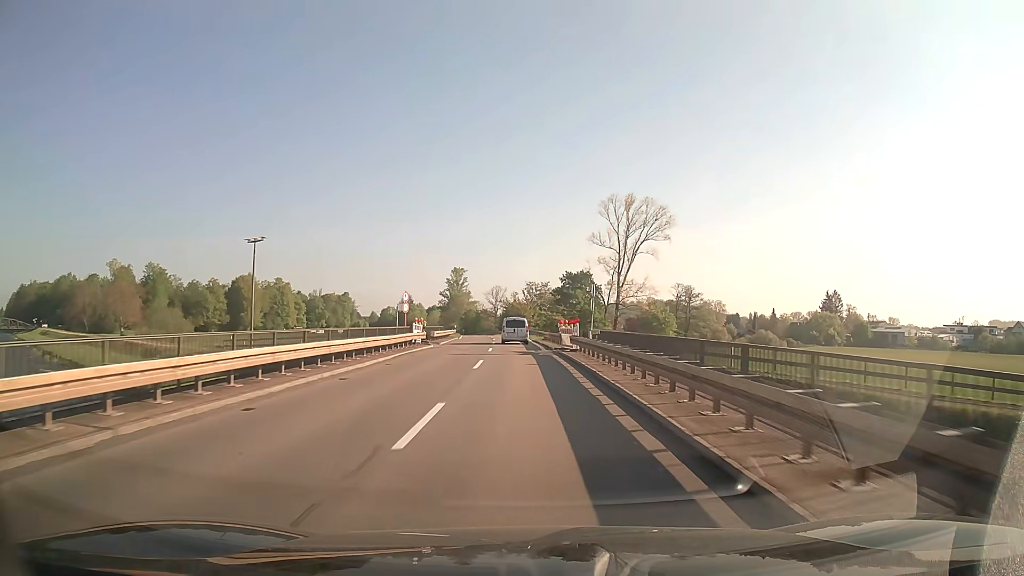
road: secondary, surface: asphalt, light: Day
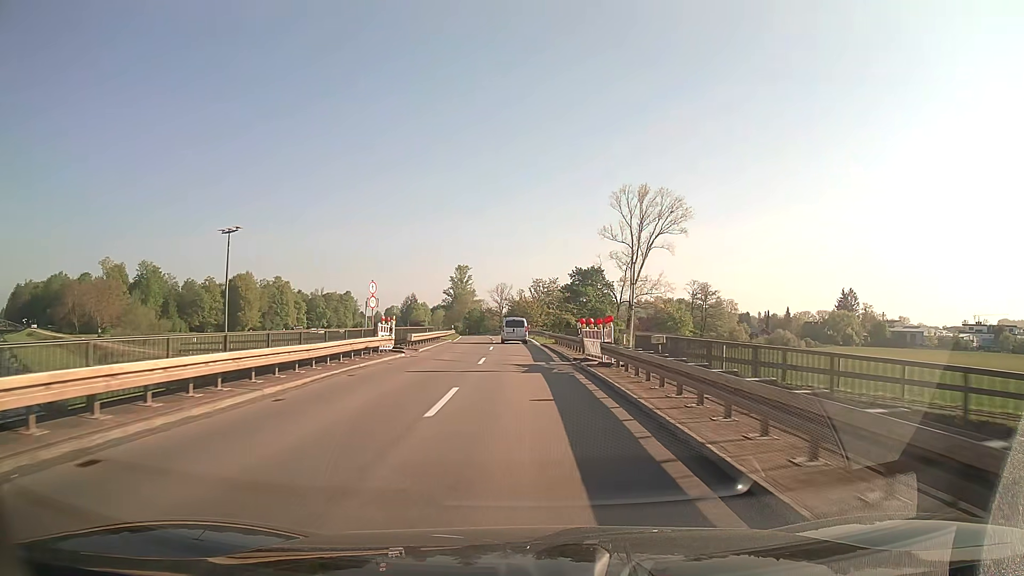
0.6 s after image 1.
(-0.1, +9.9) m; -1°
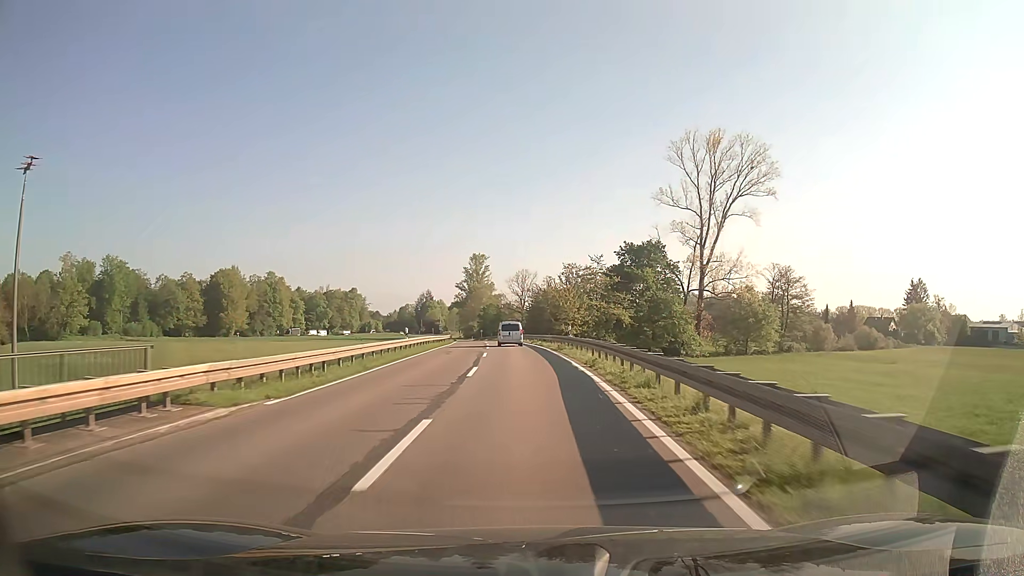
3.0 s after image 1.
(-0.8, +40.0) m; -2°
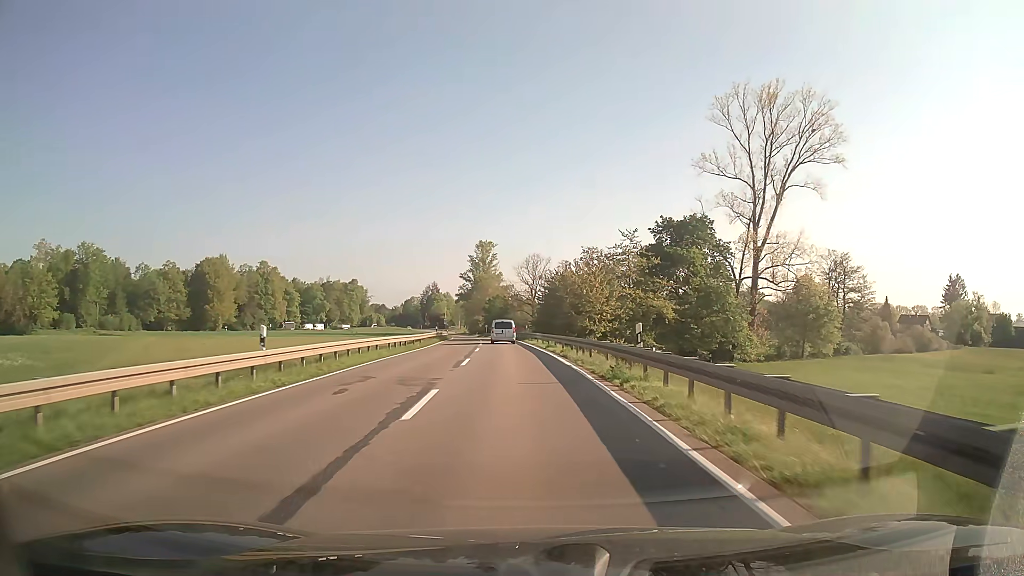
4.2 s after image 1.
(-0.2, +20.4) m; -1°
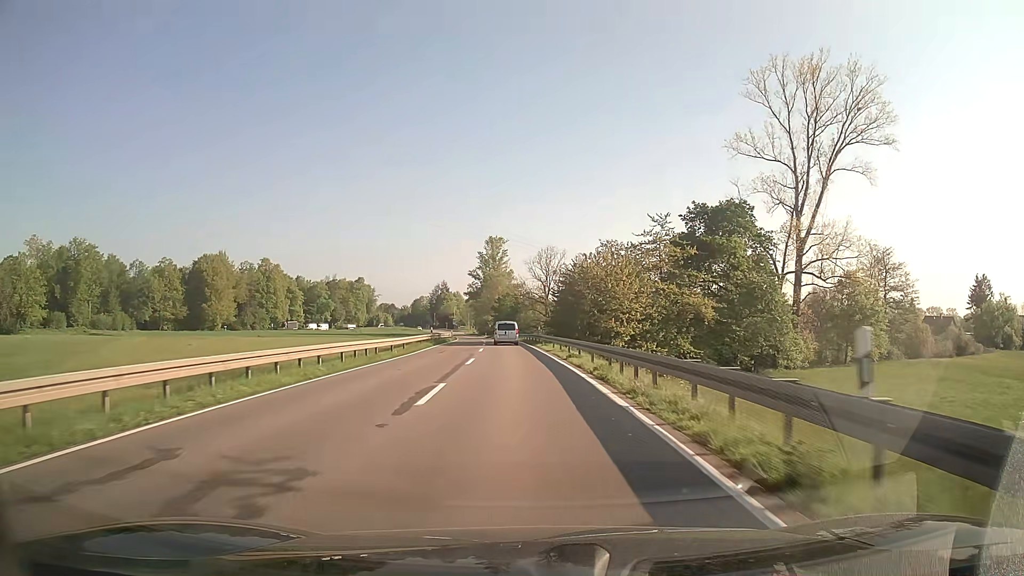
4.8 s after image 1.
(-0.1, +10.3) m; -1°
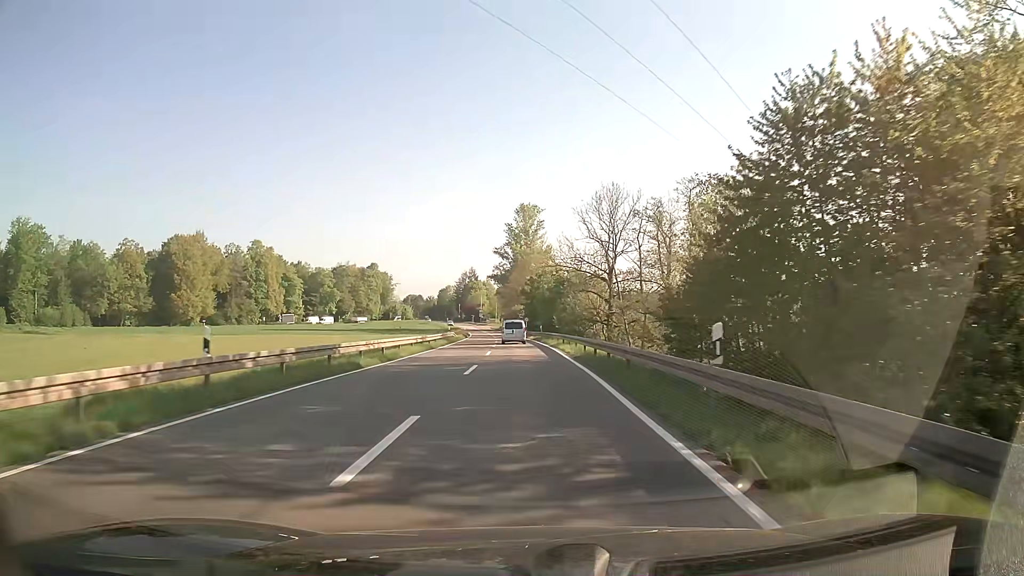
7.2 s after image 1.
(-1.3, +41.9) m; -3°
(0, +10) (0, +20) (0, +30) (-1, +40) (-1, +50) (-1, +60) (-2, +70) (-3, +80) (-3, +90) (-4, +100) m
